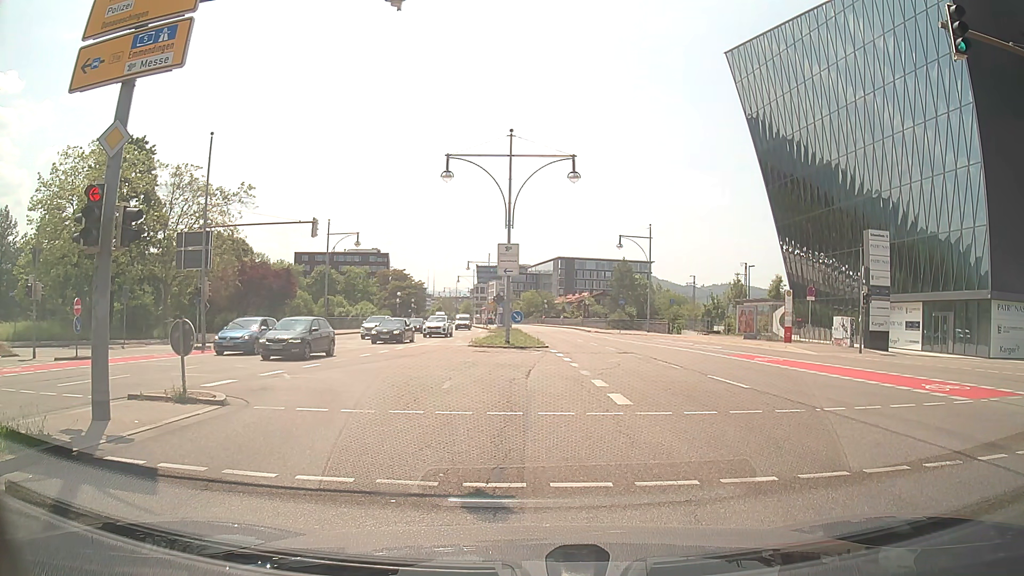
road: primary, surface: asphalt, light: Day
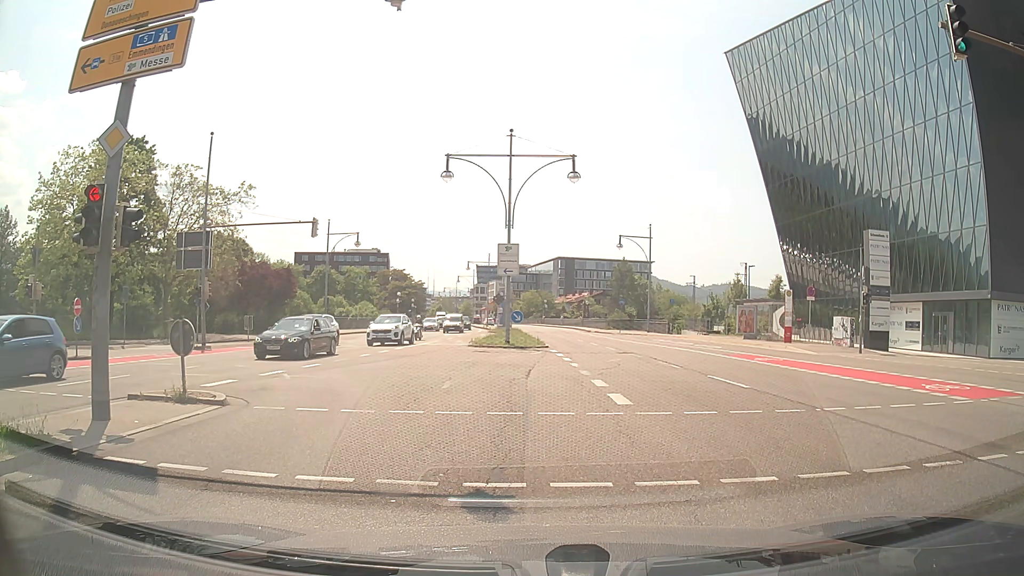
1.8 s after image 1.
(0.0, 0.0) m; 0°
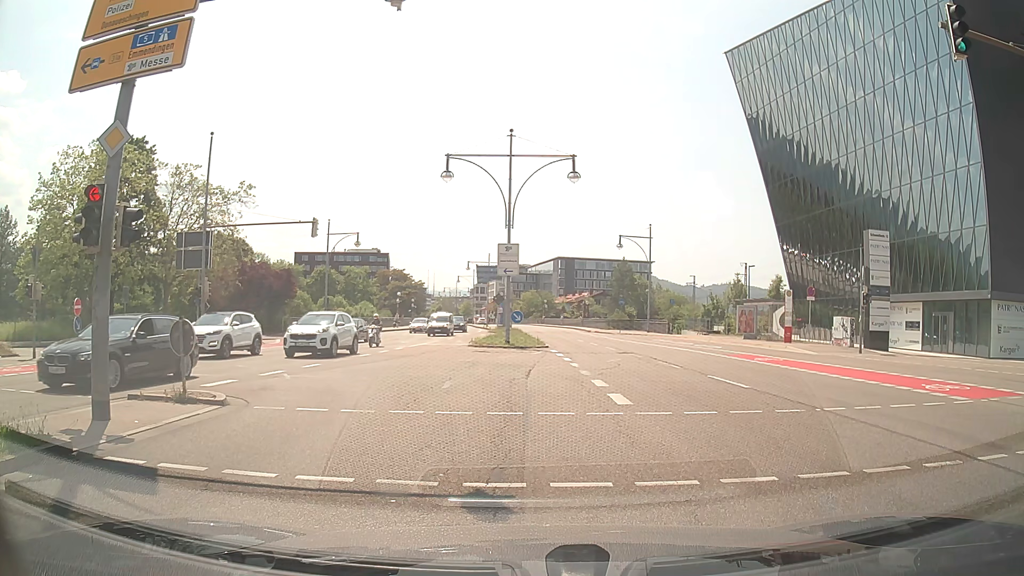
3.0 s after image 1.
(0.0, 0.0) m; 0°
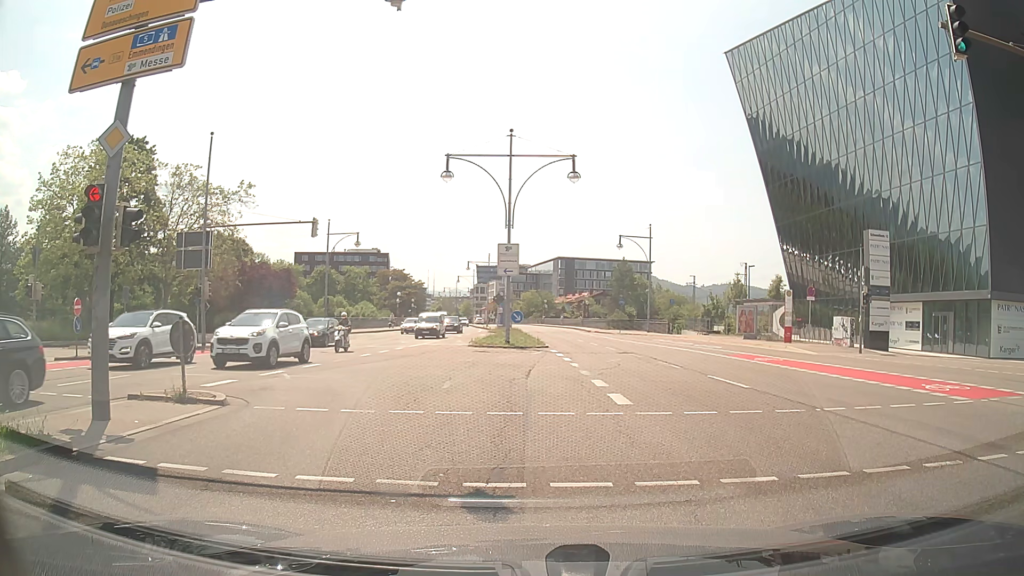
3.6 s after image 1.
(0.0, 0.0) m; 0°
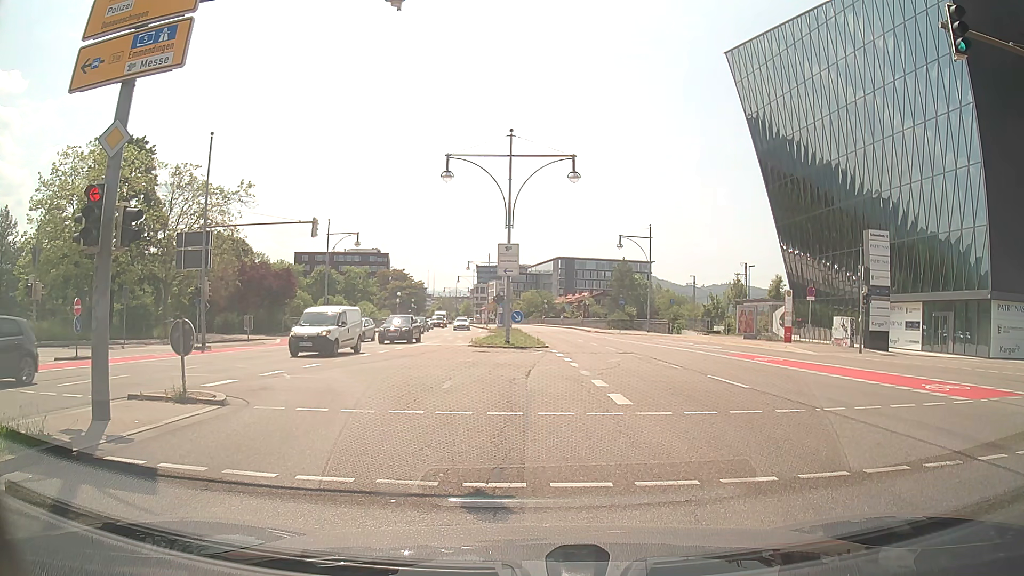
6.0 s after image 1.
(0.0, 0.0) m; 0°
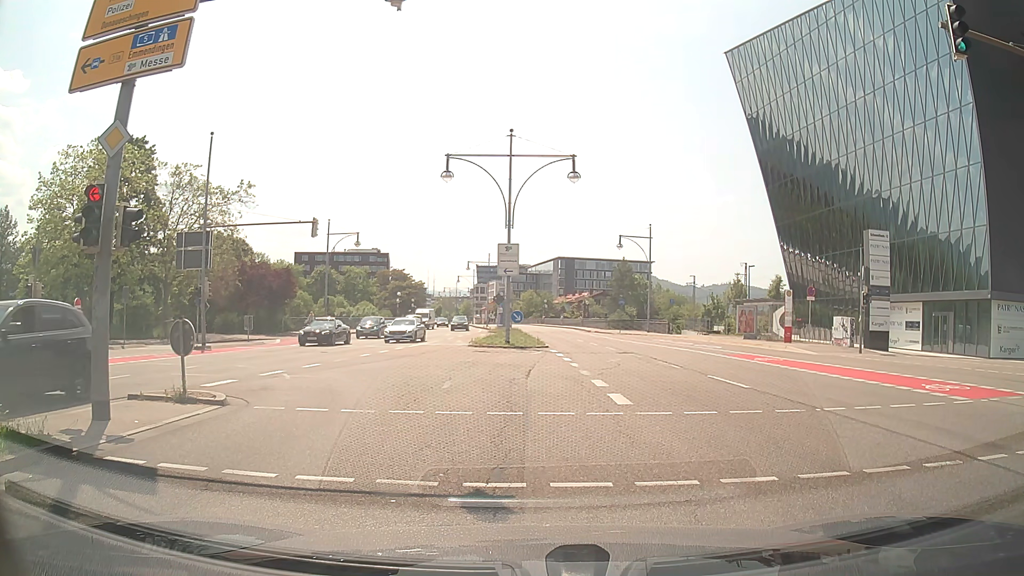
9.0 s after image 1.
(0.0, 0.0) m; 0°
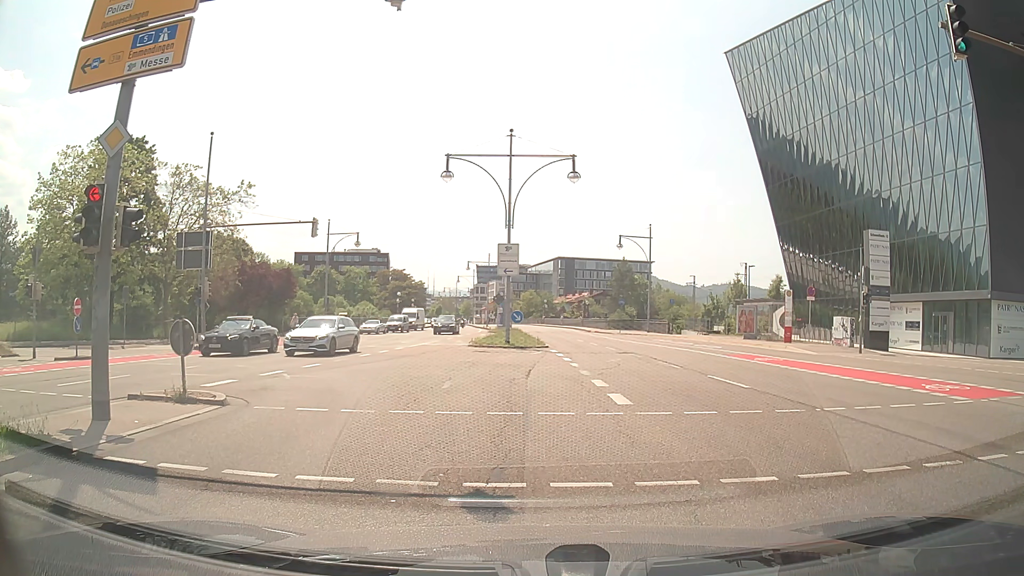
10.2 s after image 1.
(0.0, 0.0) m; 0°
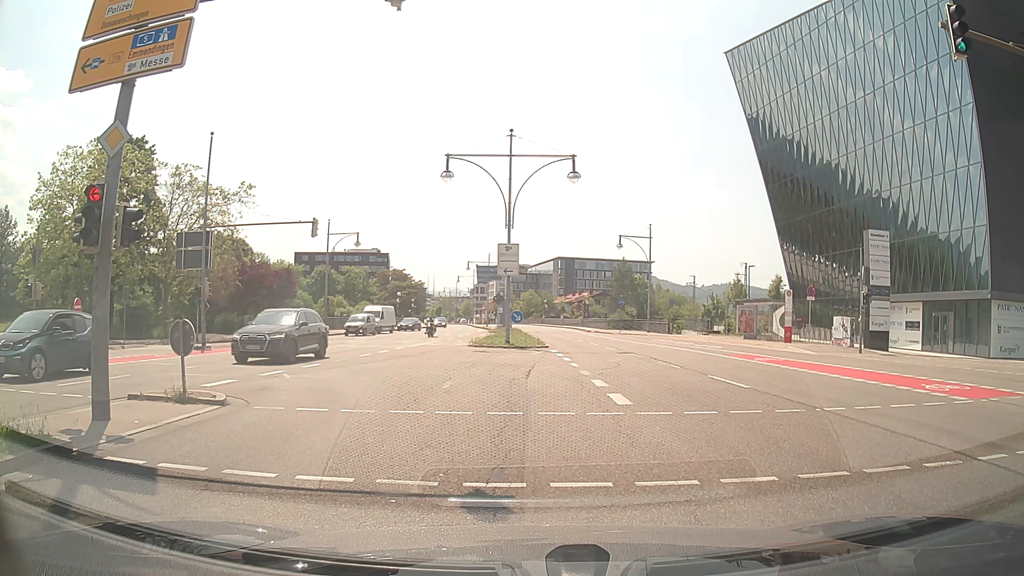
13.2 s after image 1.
(0.0, 0.0) m; 0°
(0, +10) (-2, +20) (-9, +26) (-19, +28) (-29, +27) (-39, +27) (-49, +26) (-59, +25) (-69, +24) (-79, +24) m
